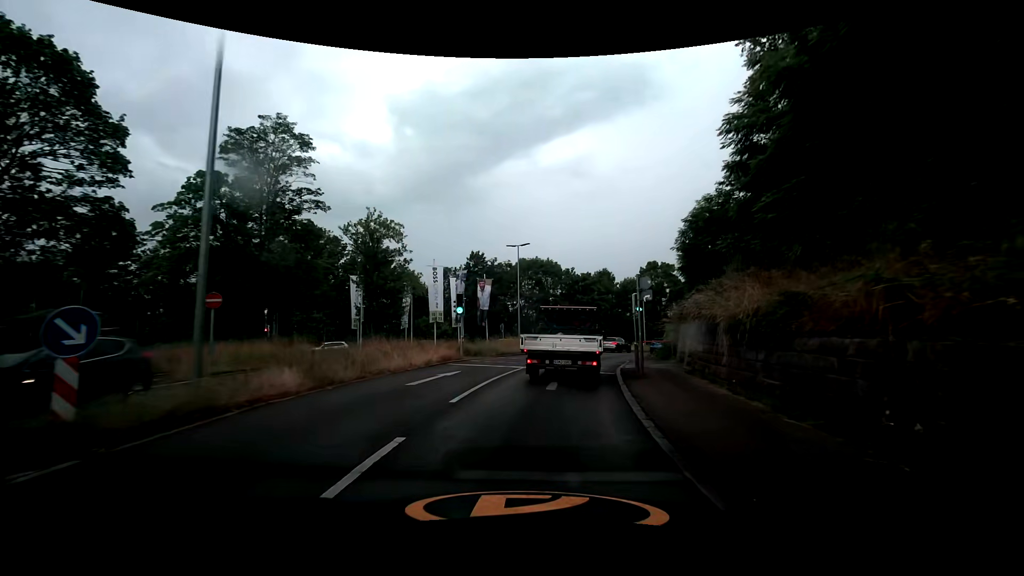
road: secondary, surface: asphalt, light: Day
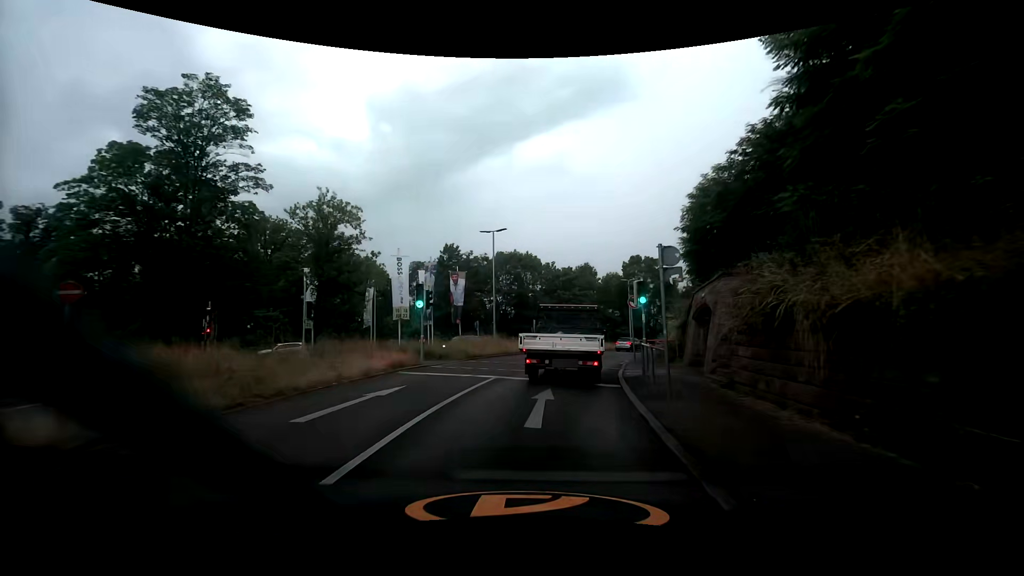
(+0.1, +4.8) m; +2°
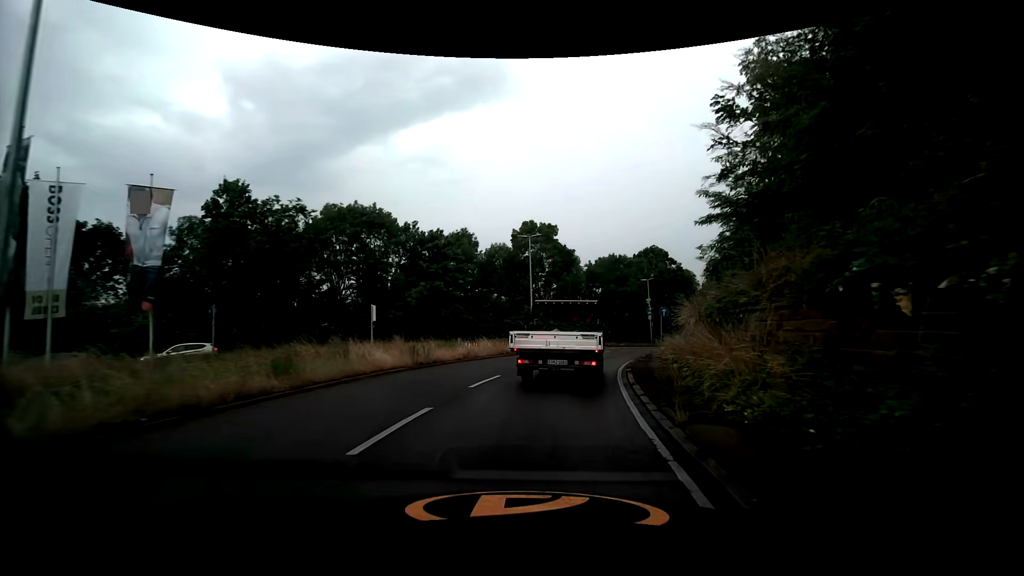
(+3.2, +25.2) m; +14°
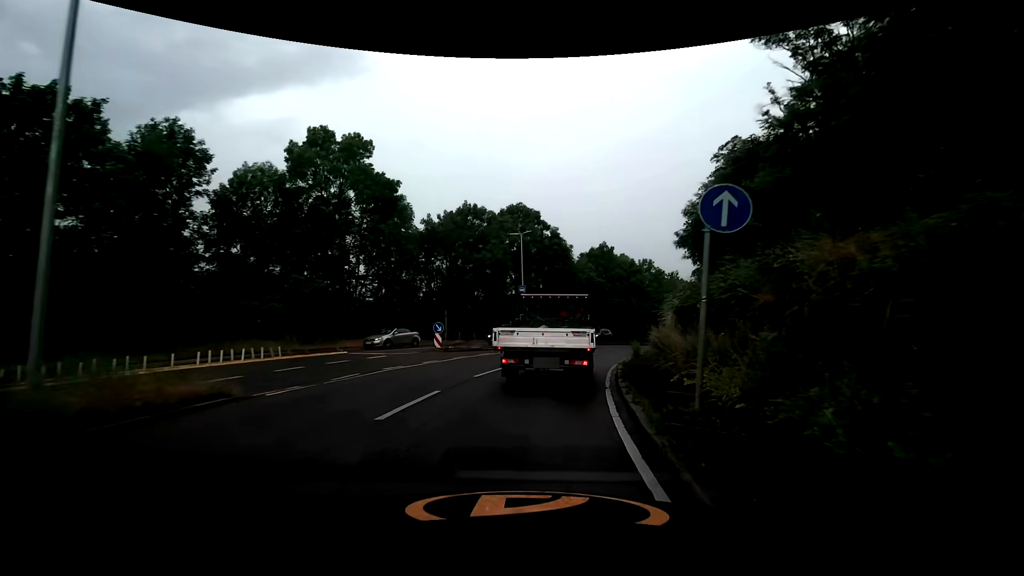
(+4.5, +27.6) m; +18°
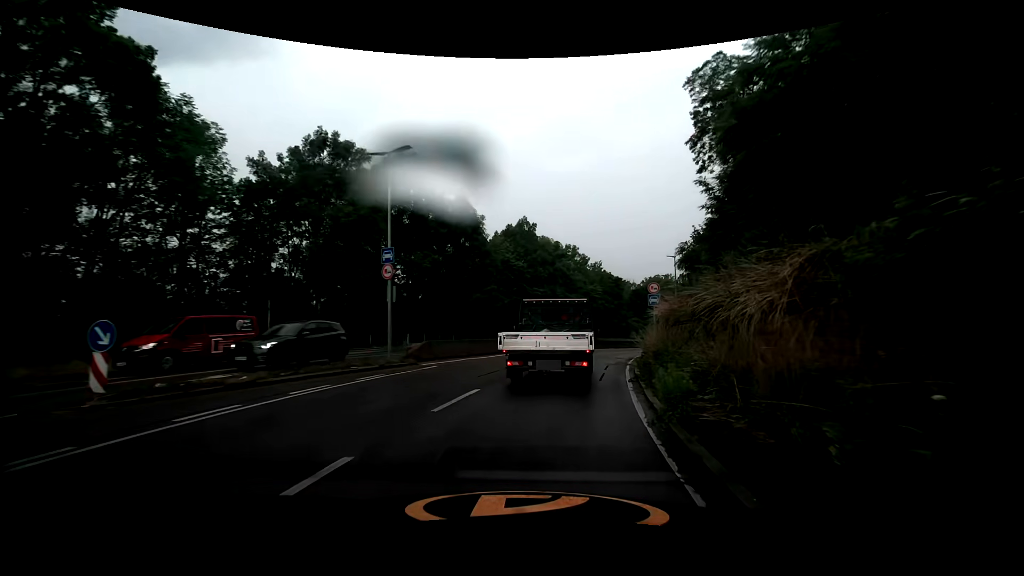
(+1.4, +16.6) m; +10°
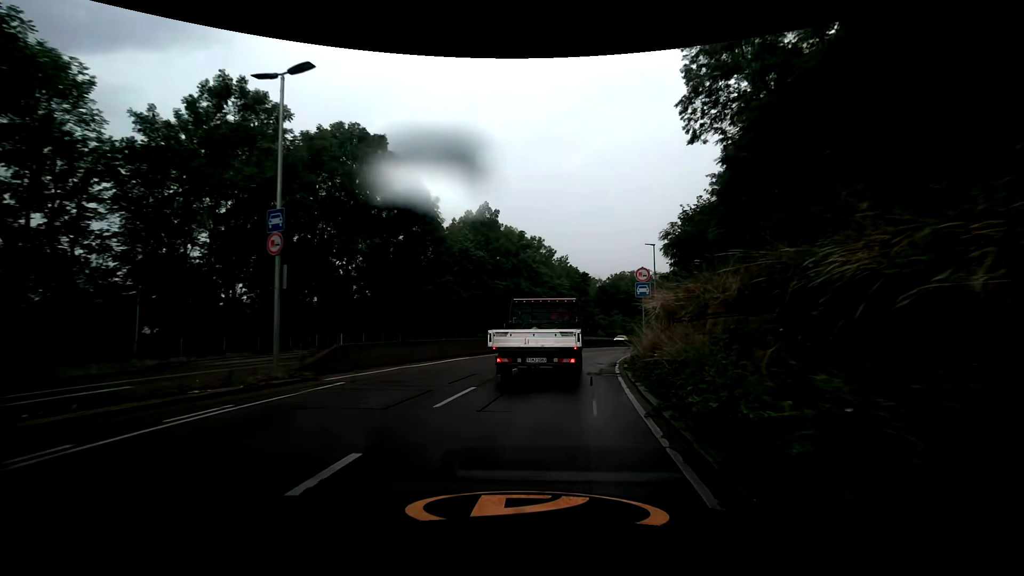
(+0.2, +5.7) m; +4°
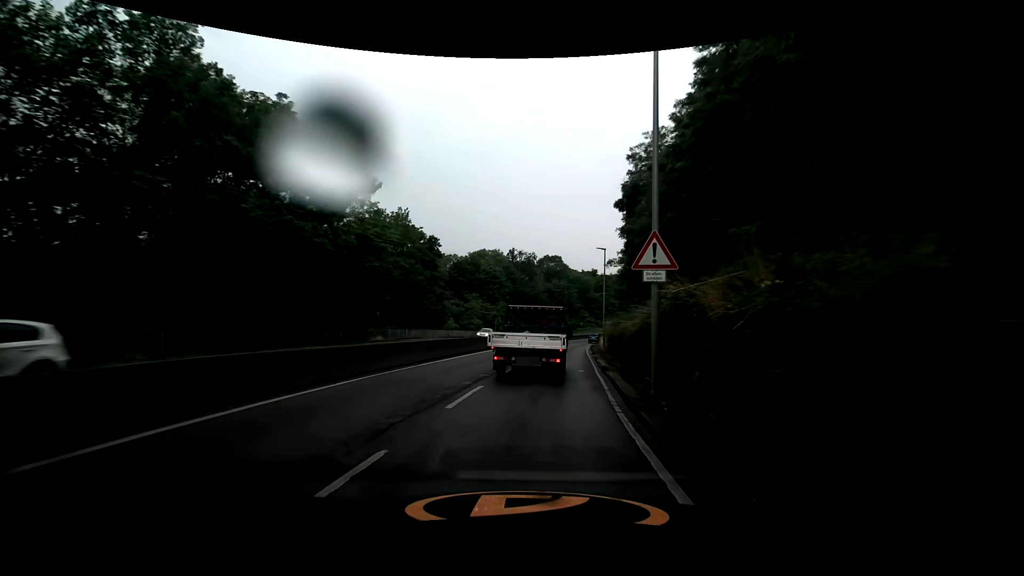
(+4.5, +29.6) m; +17°
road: trunk
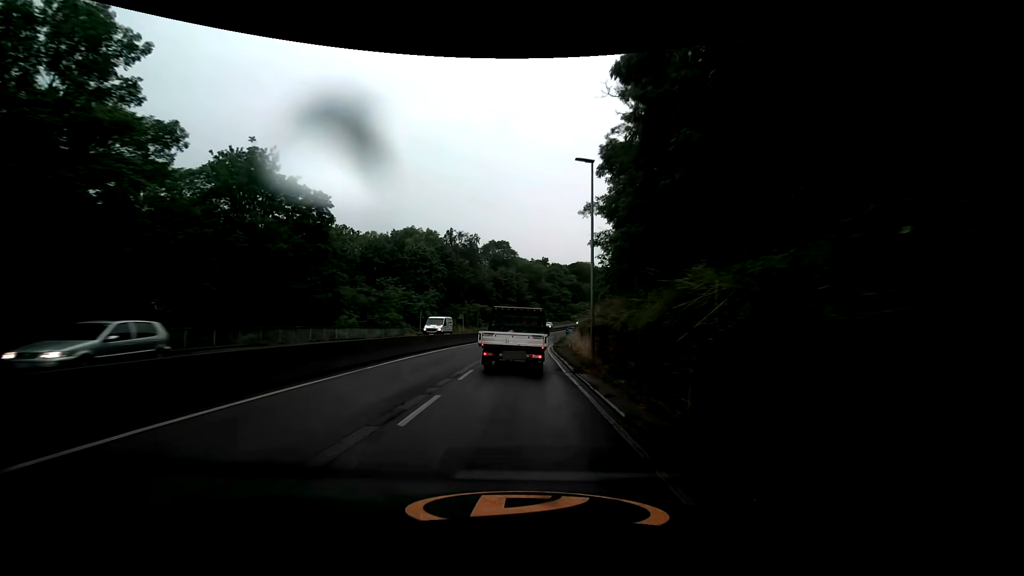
(+1.2, +20.1) m; +6°
(0, +10) (0, +20) (0, +30) (+1, +40) (+2, +50) (+3, +60) (+4, +70) (+6, +80) (+7, +90) (+9, +99) m
